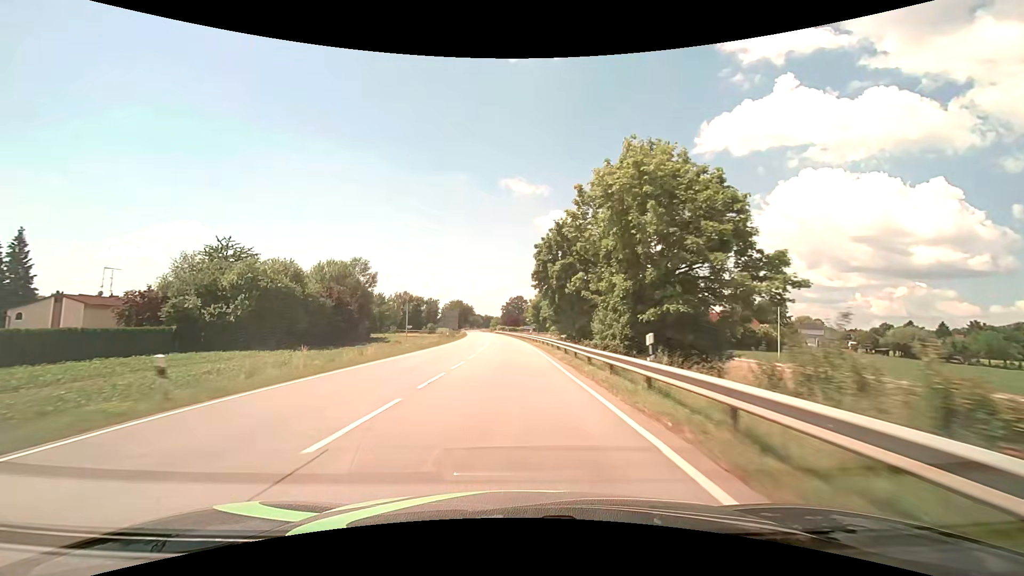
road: primary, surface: asphalt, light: Day
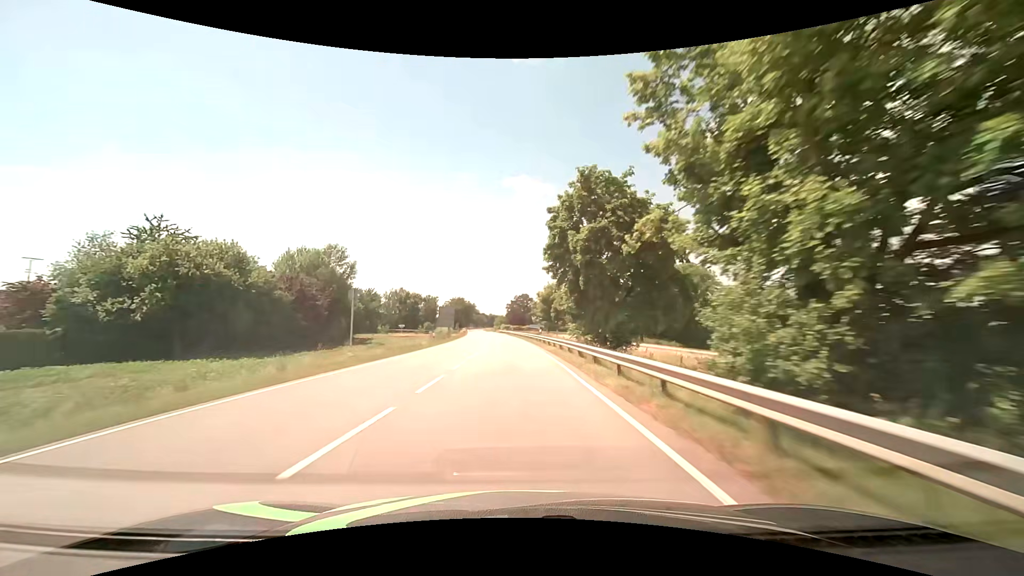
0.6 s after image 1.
(-0.1, +13.0) m; -1°
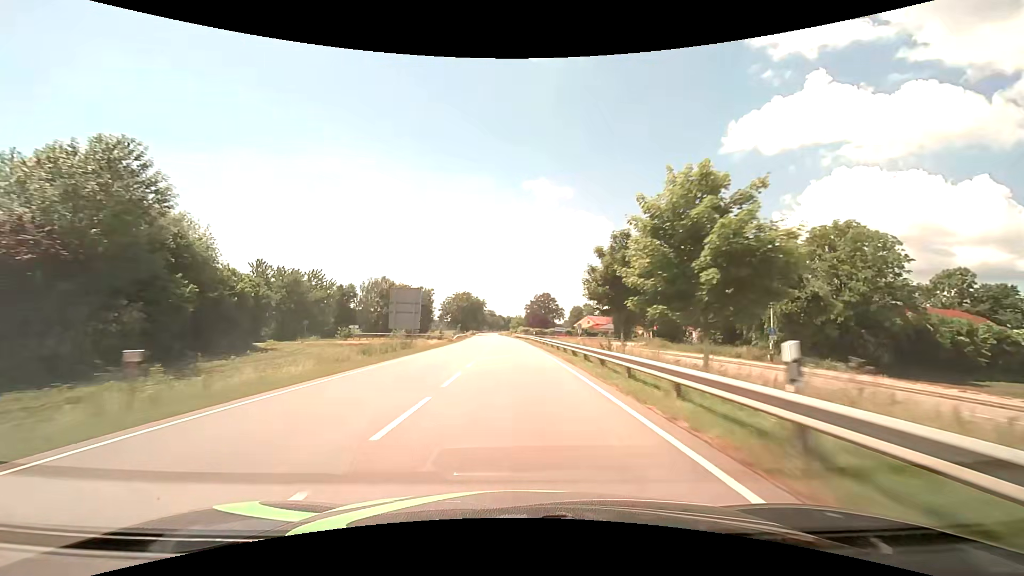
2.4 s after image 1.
(-0.8, +40.5) m; -3°
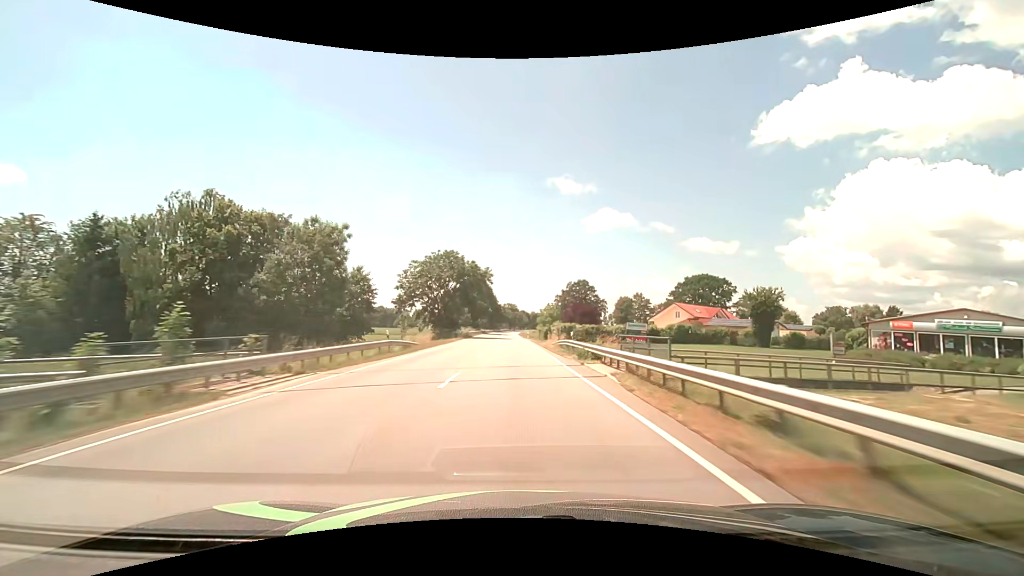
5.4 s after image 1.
(-1.4, +72.4) m; -2°
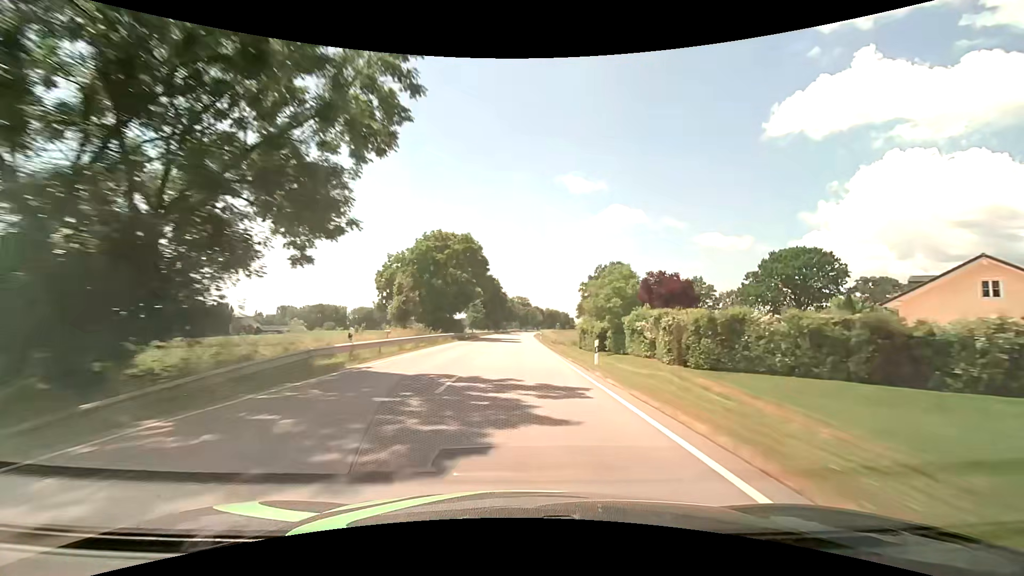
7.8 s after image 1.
(-0.9, +61.0) m; -1°
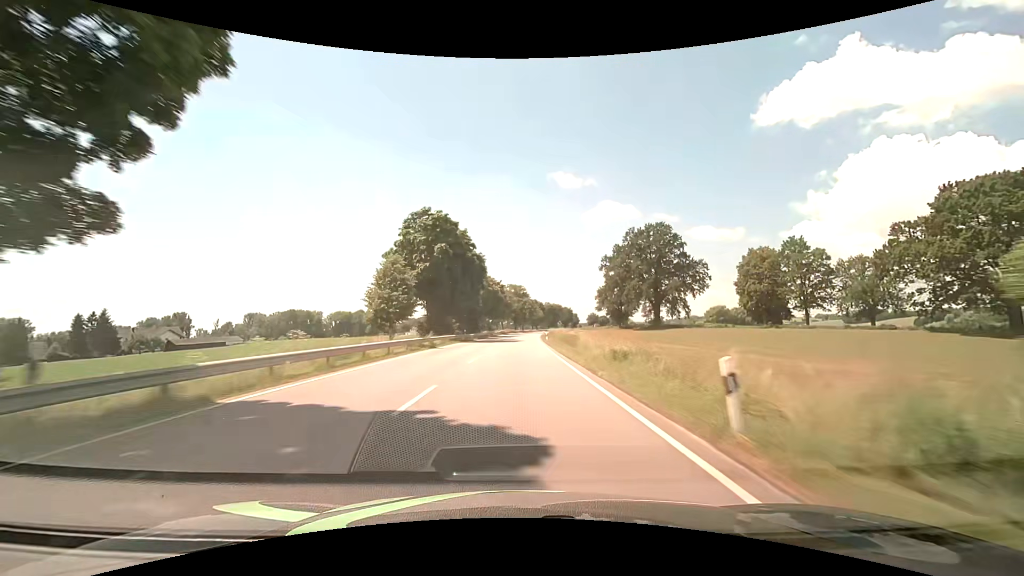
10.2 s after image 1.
(+0.3, +62.1) m; 0°
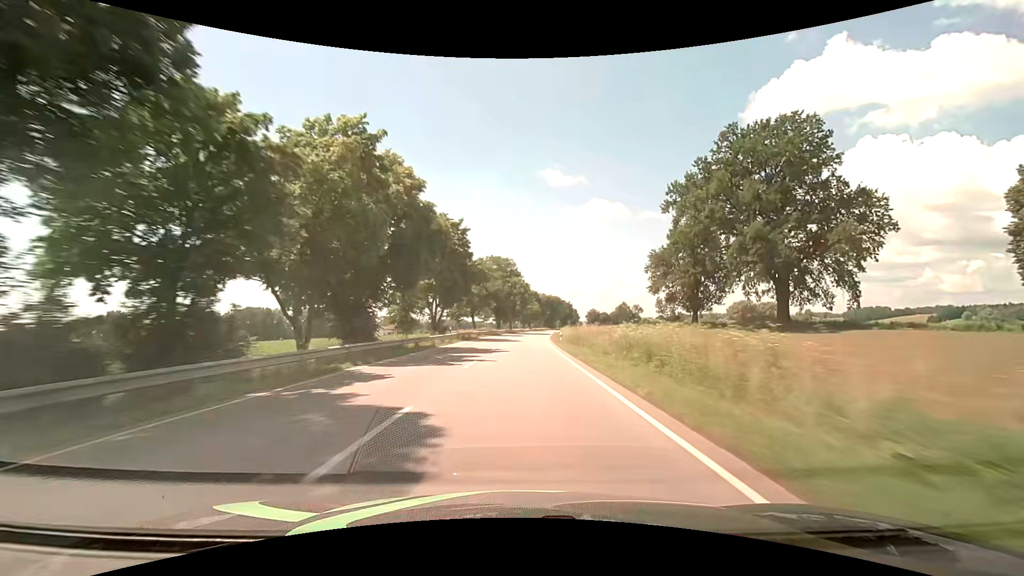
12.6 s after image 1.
(+0.7, +62.7) m; +1°
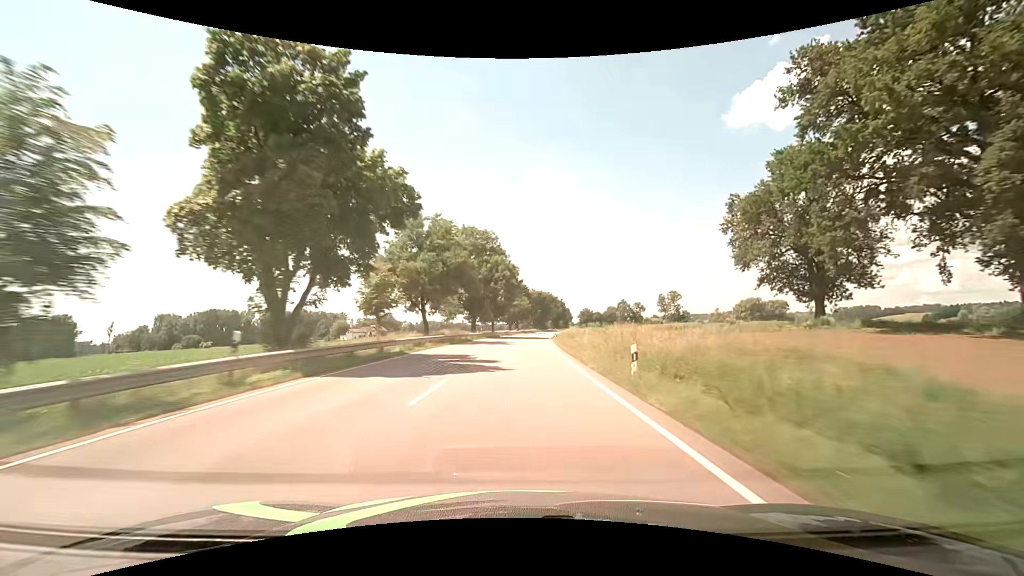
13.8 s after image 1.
(+0.4, +31.5) m; +1°
(0, +10) (0, +20) (+1, +30) (+1, +40) (+2, +50) (+2, +60) (+3, +70) (+4, +80) (+5, +90) (+6, +100) m
